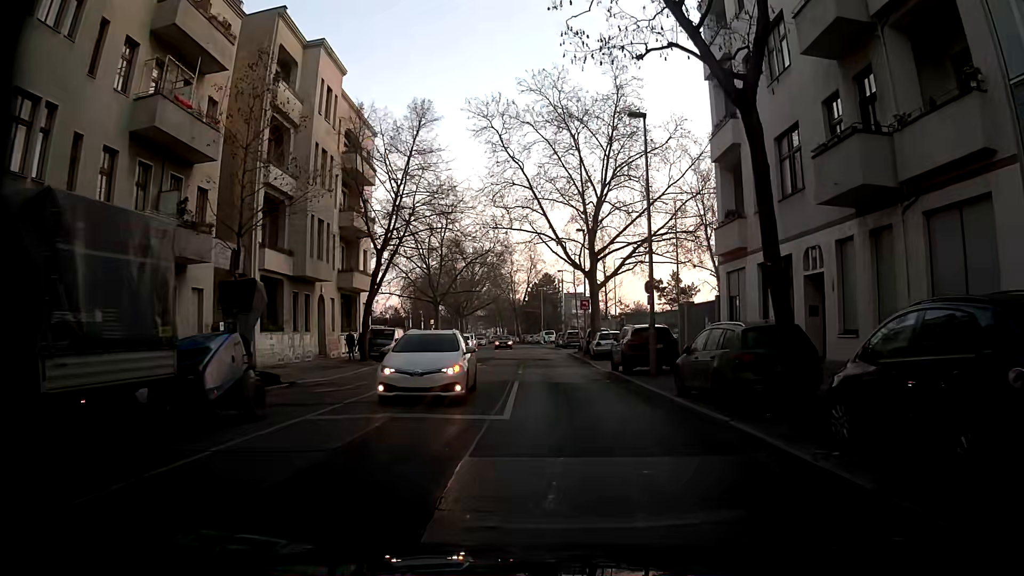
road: residential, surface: concrete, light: Day
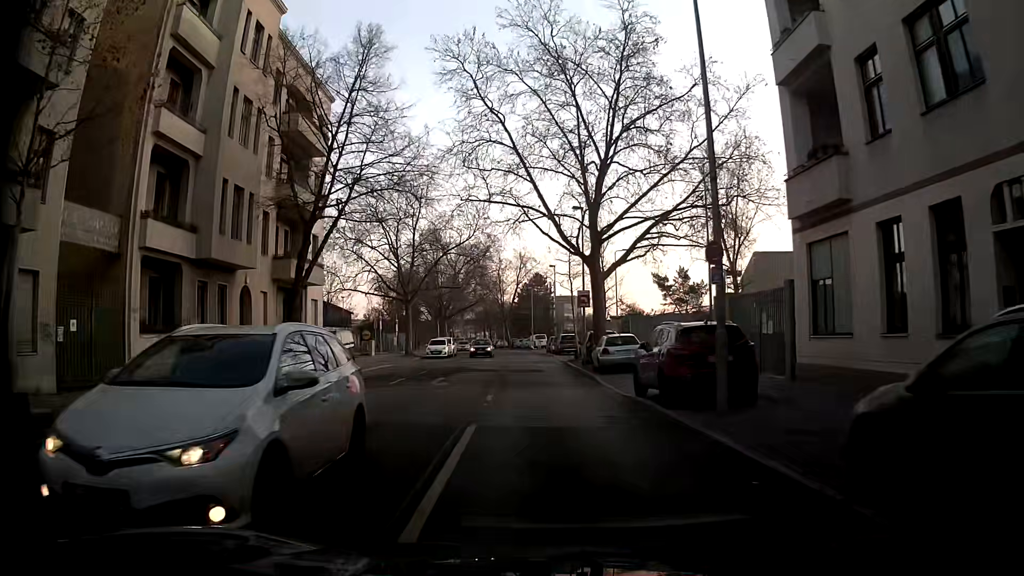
(0.0, +9.3) m; +1°
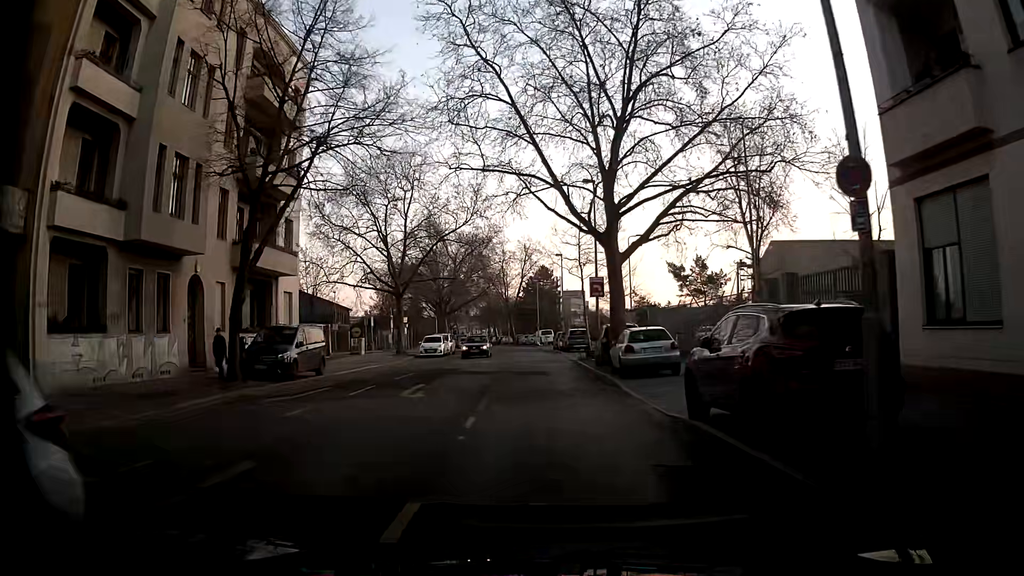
(0.0, +5.0) m; 0°
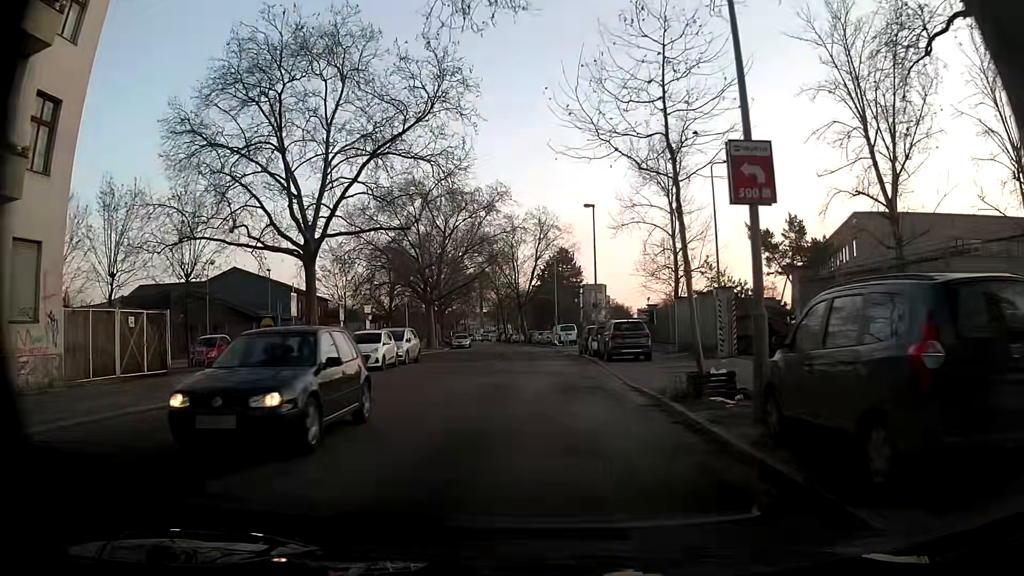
(-0.7, +21.4) m; -1°
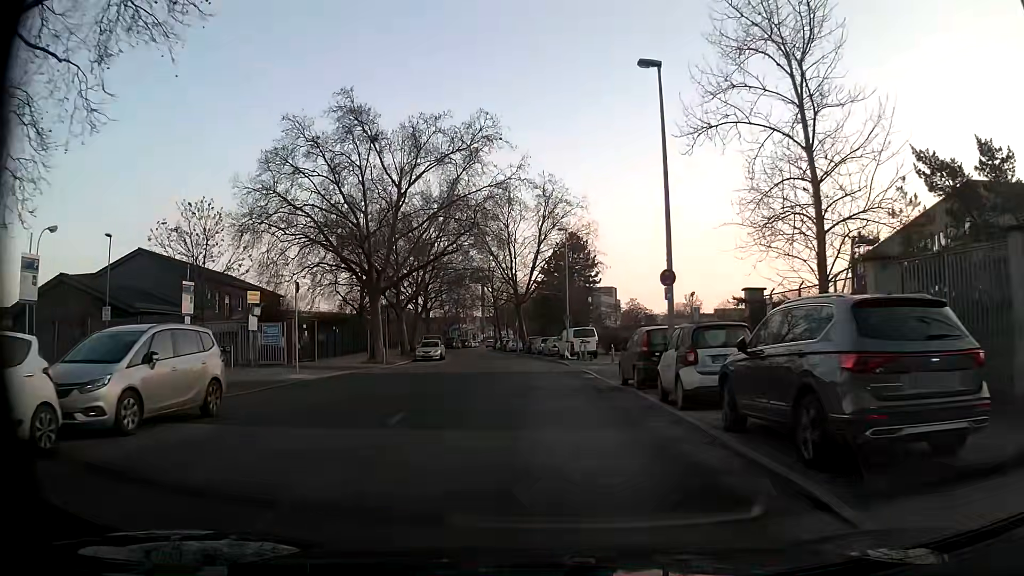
(-0.6, +21.0) m; -2°
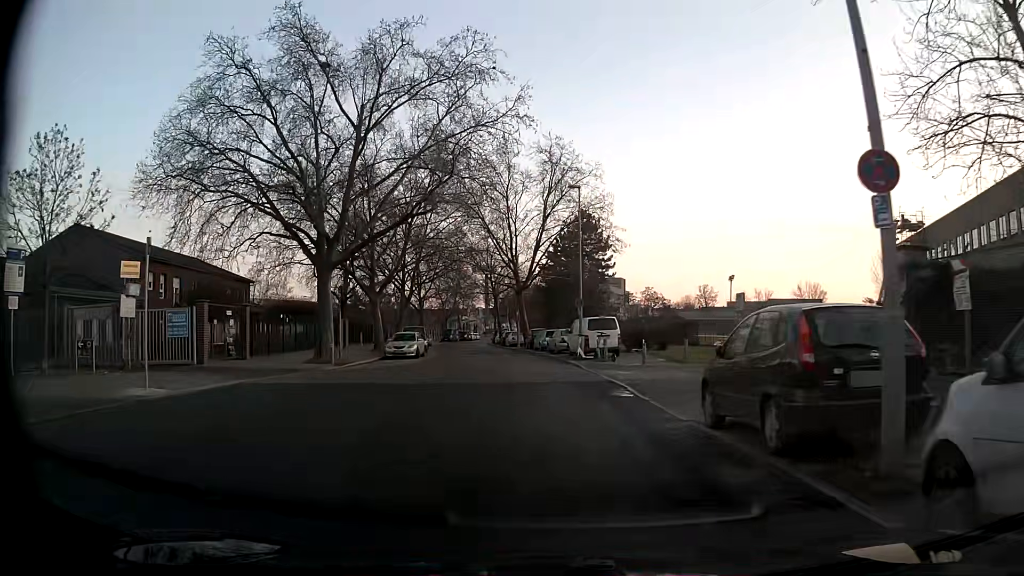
(-0.1, +10.3) m; 0°
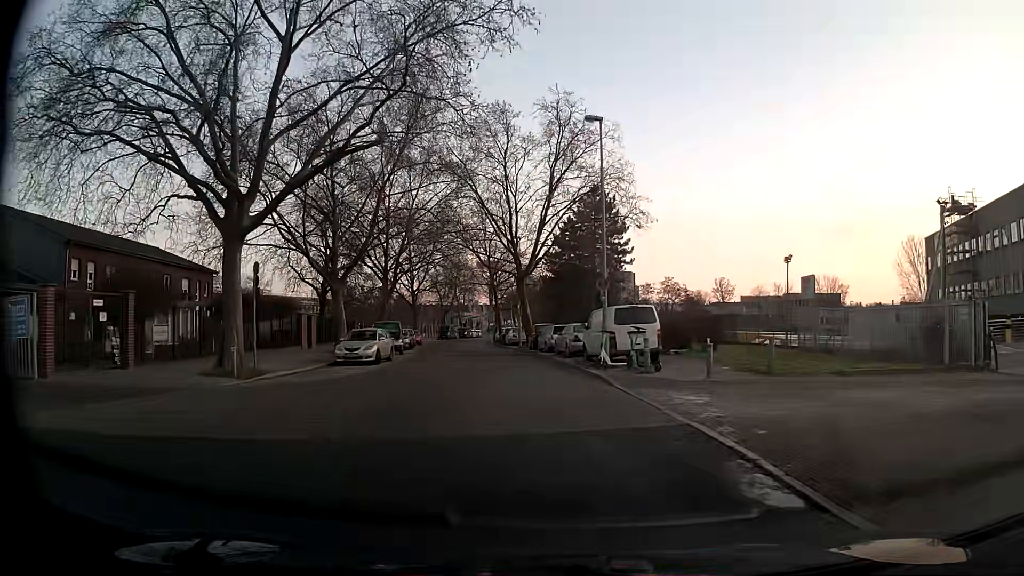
(-0.2, +10.0) m; -1°
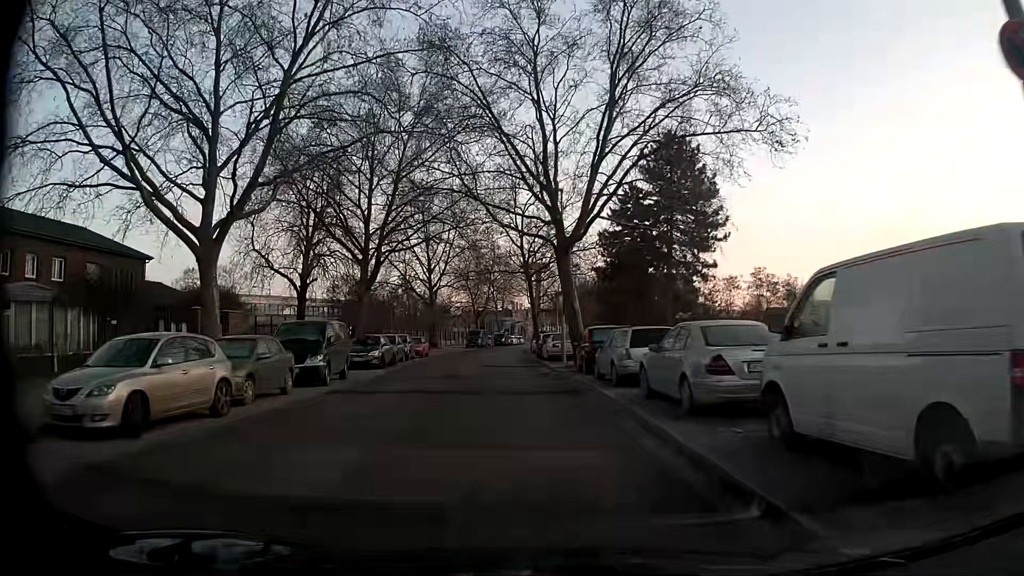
(-0.3, +18.8) m; -4°
(0, +10) (-1, +20) (-2, +30) (-3, +40) (-3, +50) (-4, +60) (-4, +70) (-4, +80) (-3, +90) (-2, +100) m
